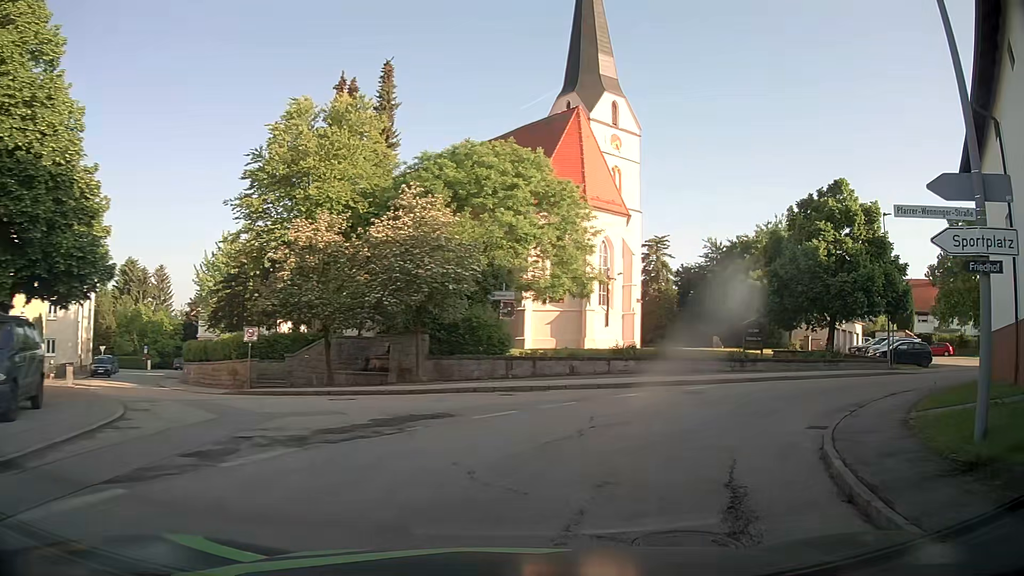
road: tertiary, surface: asphalt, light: Day
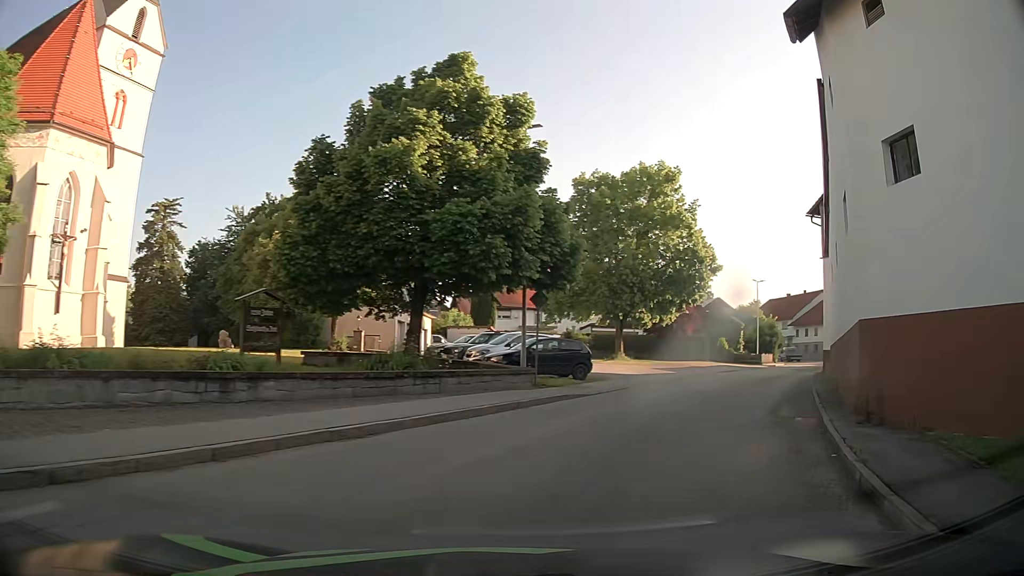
(+5.3, +15.6) m; +38°
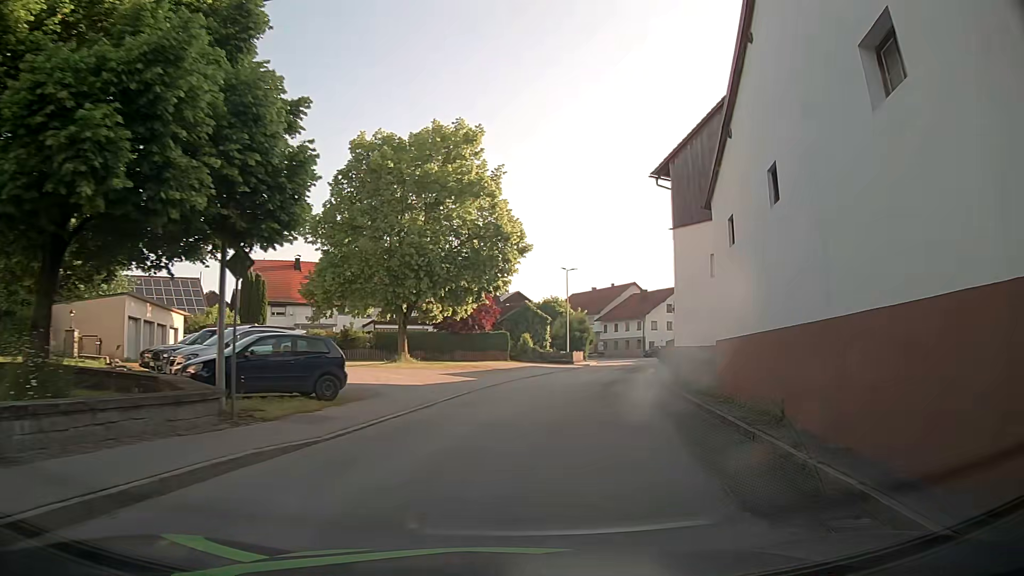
(+1.6, +8.8) m; +18°
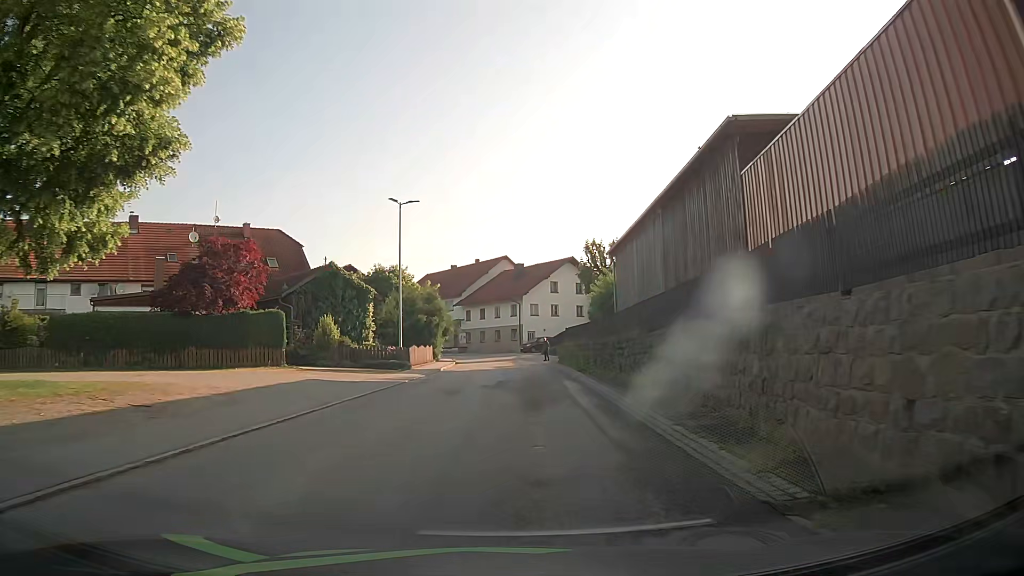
(+3.7, +26.1) m; +12°
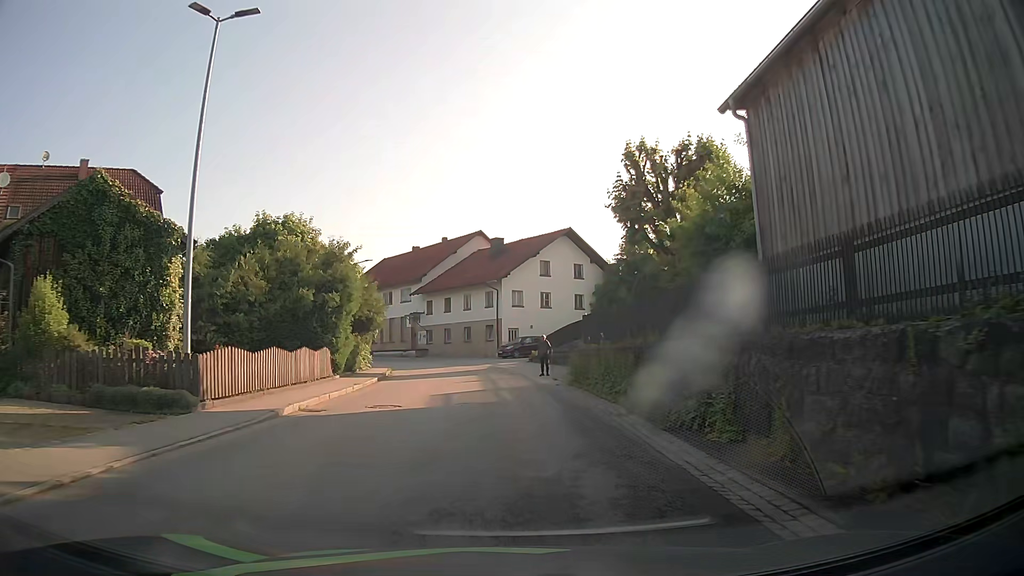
(+0.5, +20.9) m; +2°
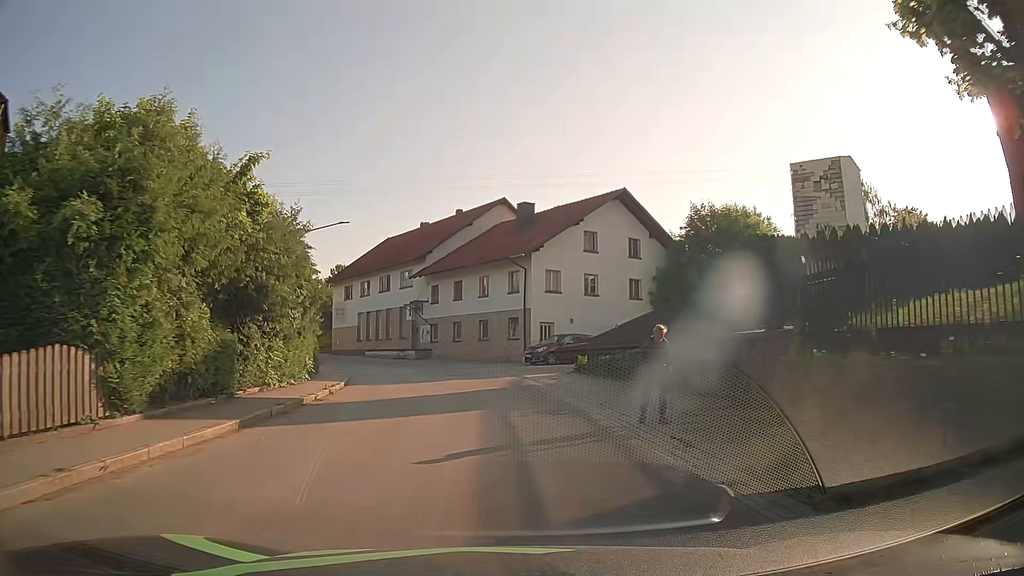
(-0.4, +15.5) m; -2°
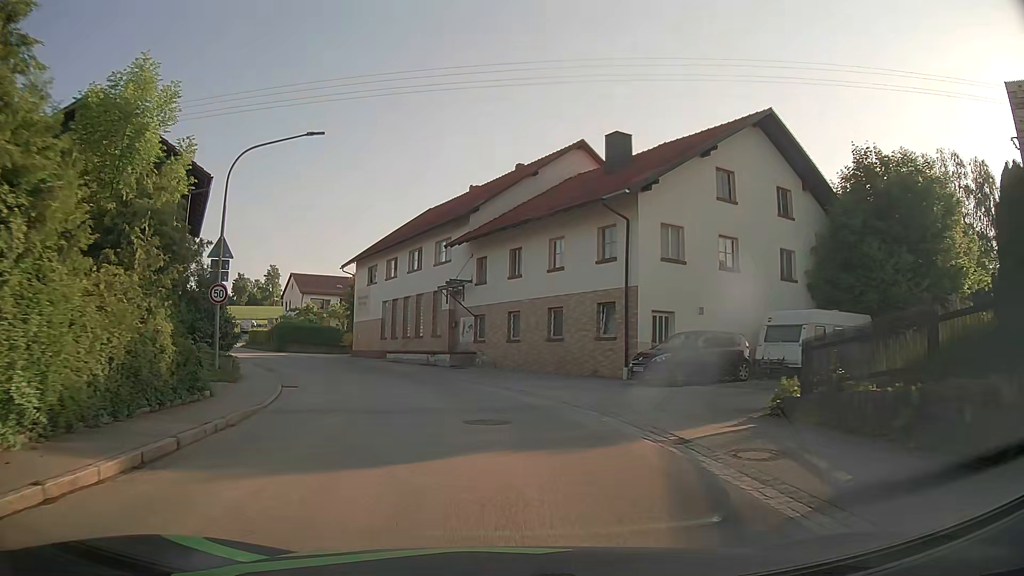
(-0.8, +16.3) m; -6°
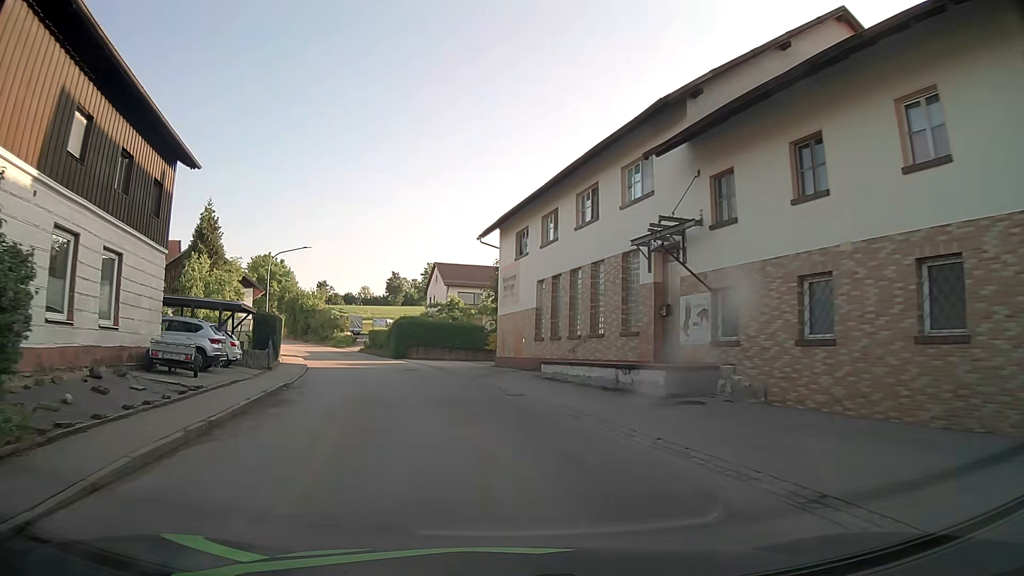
(-2.0, +16.8) m; -15°
(-1, +10) (-2, +20) (-4, +30) (-7, +39) (-11, +48) (-15, +58) (-19, +67) (-24, +76) (-28, +84) (-33, +93) m
